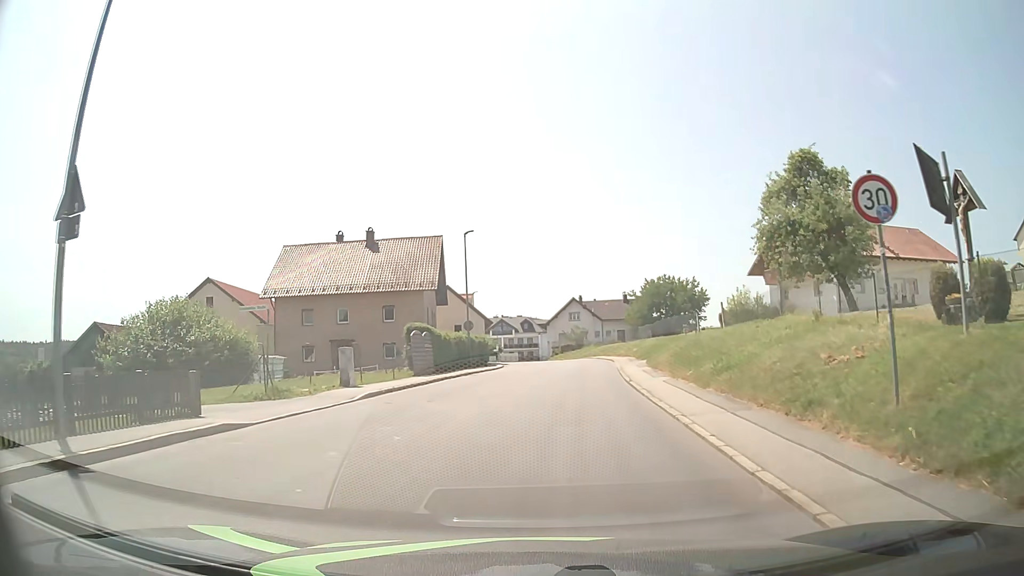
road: tertiary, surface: asphalt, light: Day
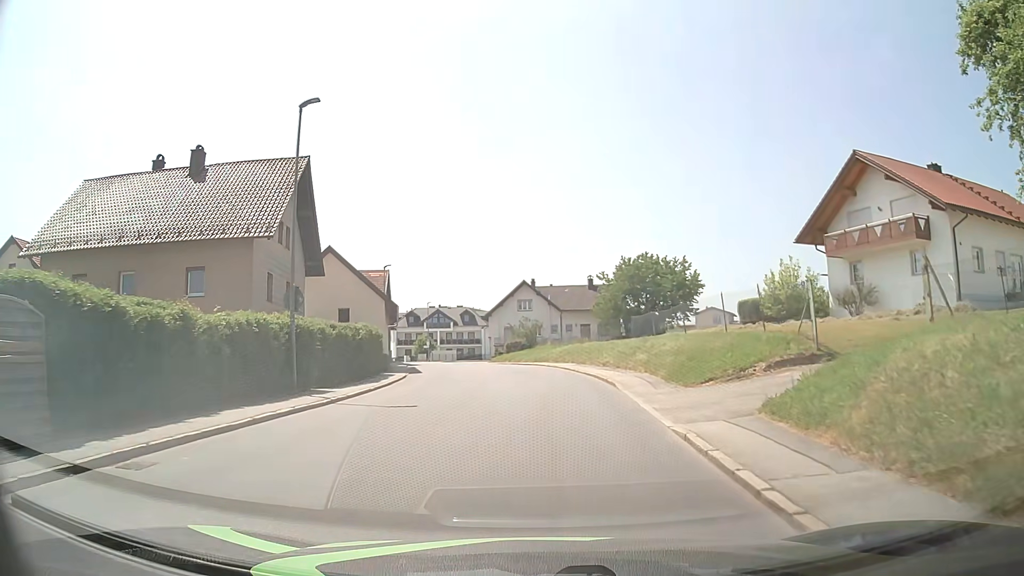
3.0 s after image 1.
(+1.0, +22.4) m; +4°
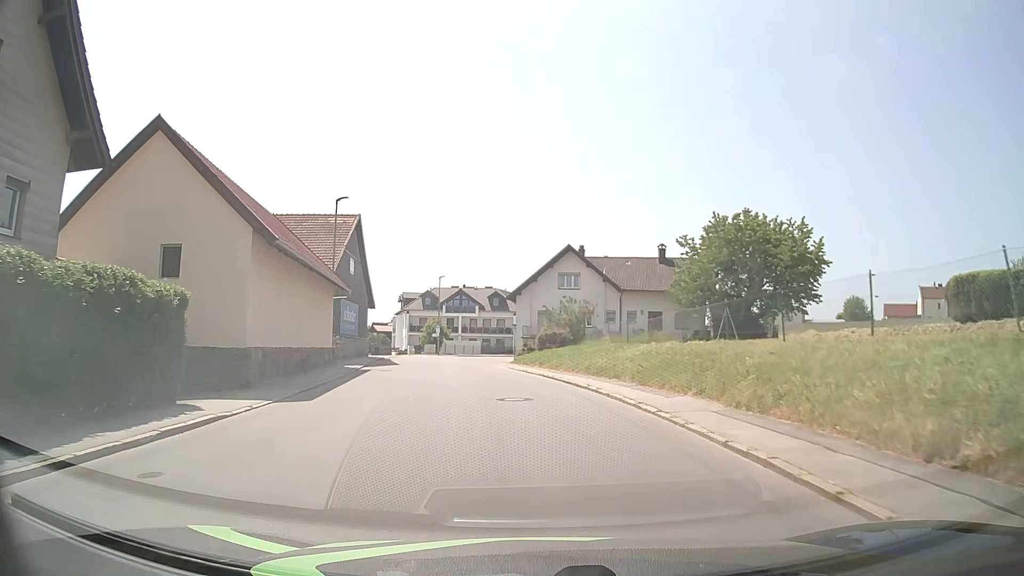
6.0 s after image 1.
(-0.3, +22.8) m; -3°
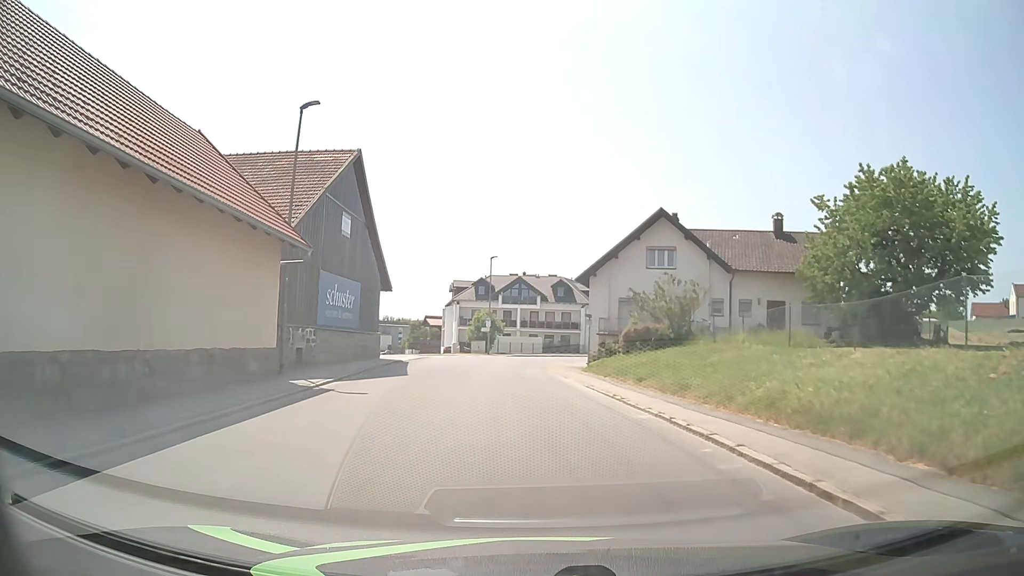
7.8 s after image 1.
(-0.7, +13.7) m; -5°
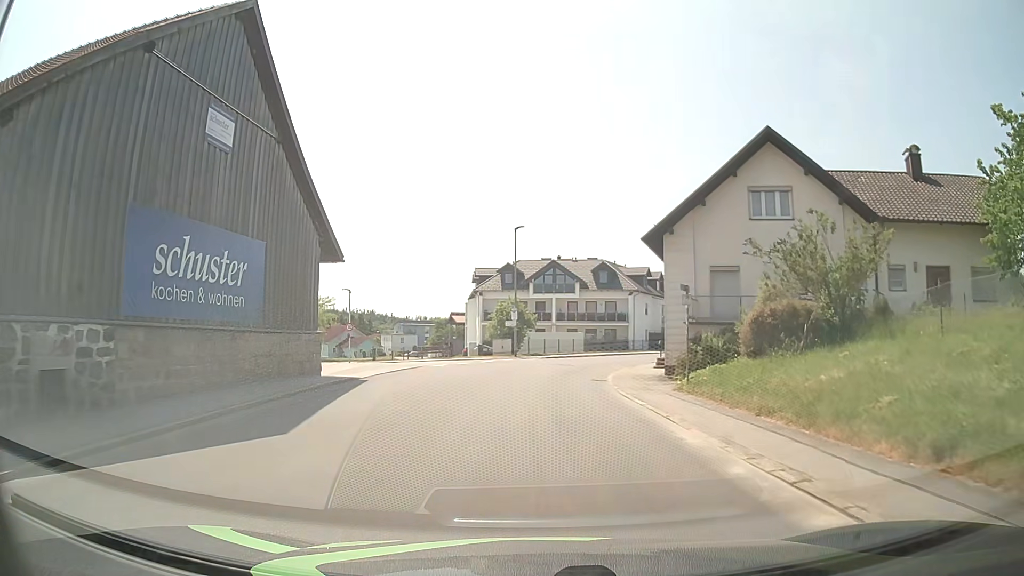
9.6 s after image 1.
(-0.3, +13.8) m; -3°
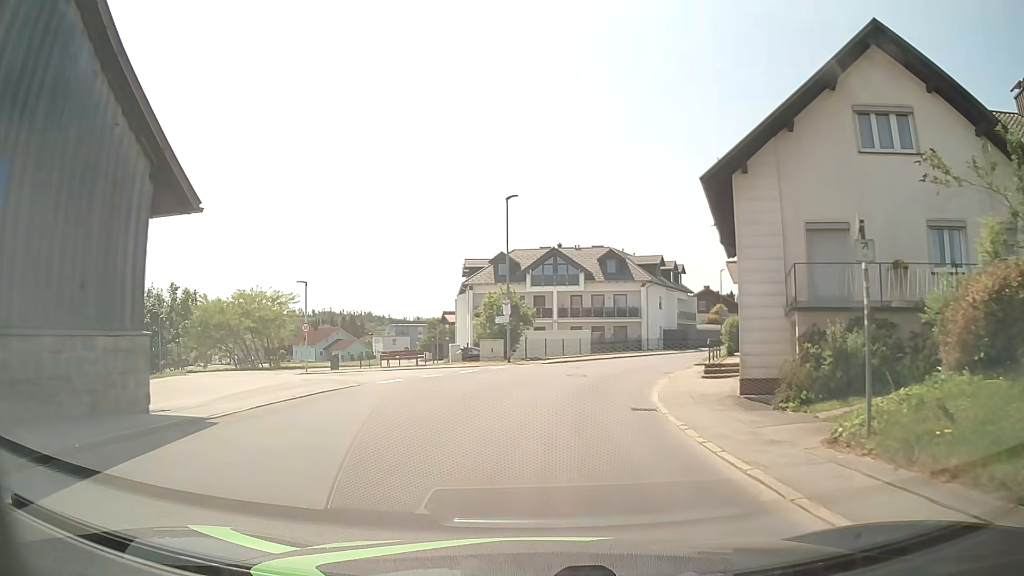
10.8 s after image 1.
(-0.1, +9.2) m; 0°
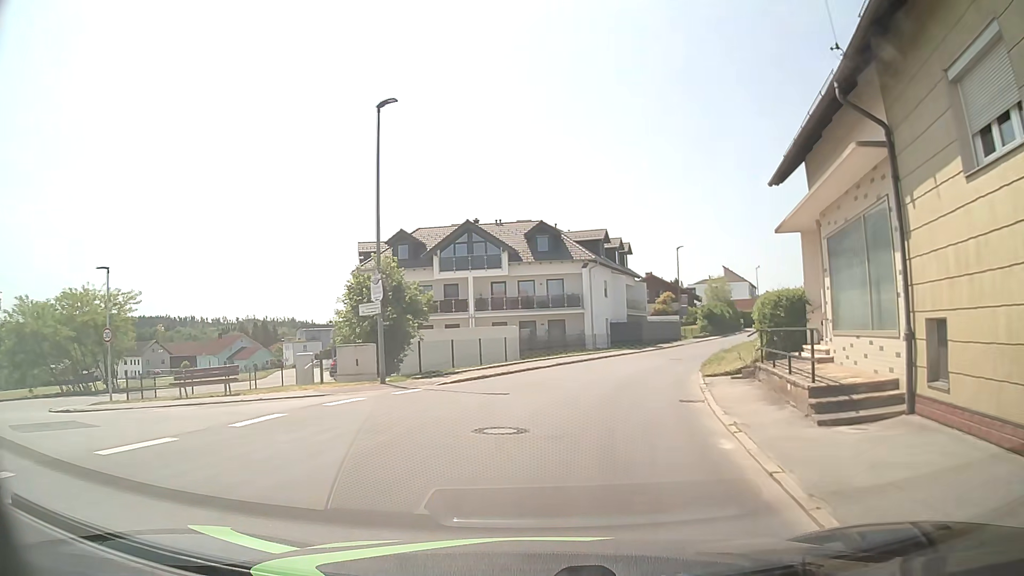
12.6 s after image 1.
(+0.6, +13.7) m; +6°
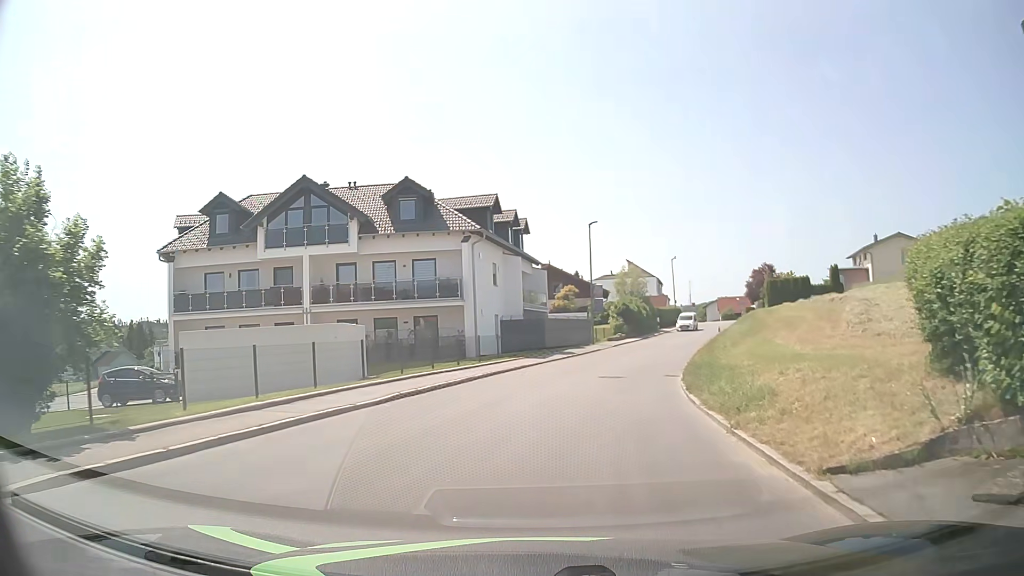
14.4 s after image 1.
(+1.2, +13.5) m; +10°
(+1, +10) (+2, +20) (+5, +30) (+8, +39) (+11, +49) (+14, +58) (+17, +67) (+21, +77) (+24, +86) (+27, +96) m
